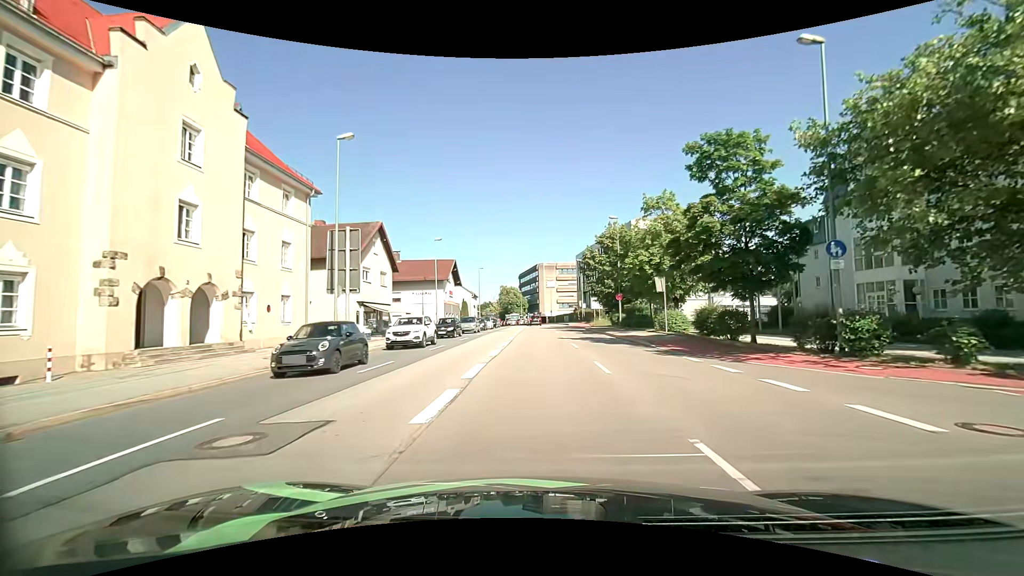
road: primary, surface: asphalt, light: Day
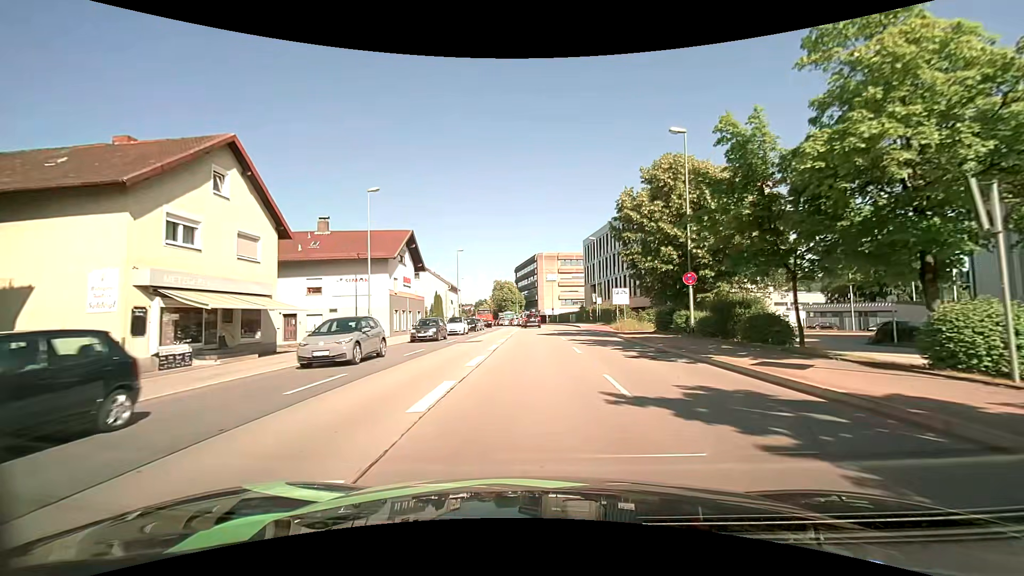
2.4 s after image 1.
(+0.1, +21.5) m; 0°
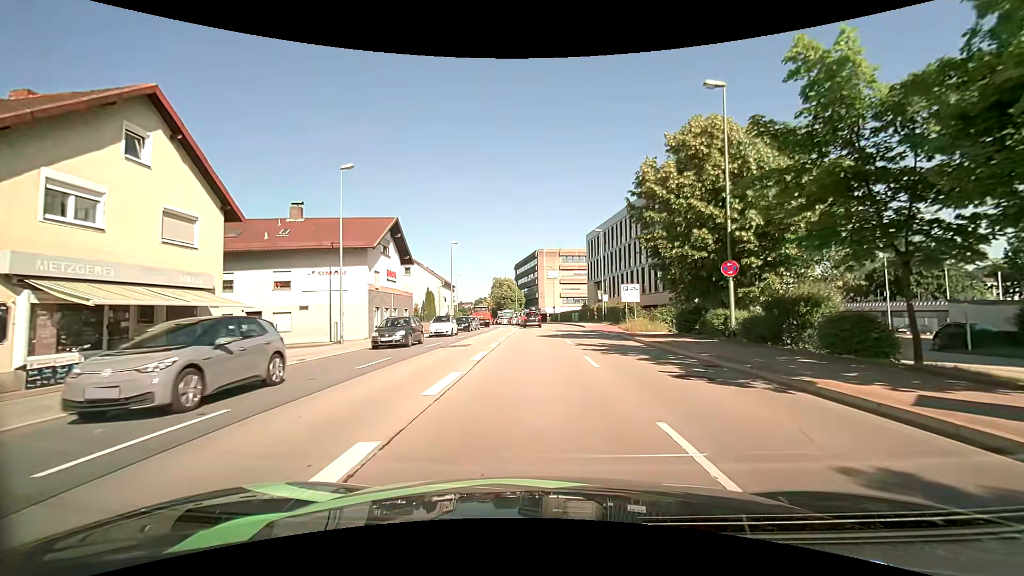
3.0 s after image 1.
(0.0, +4.9) m; 0°
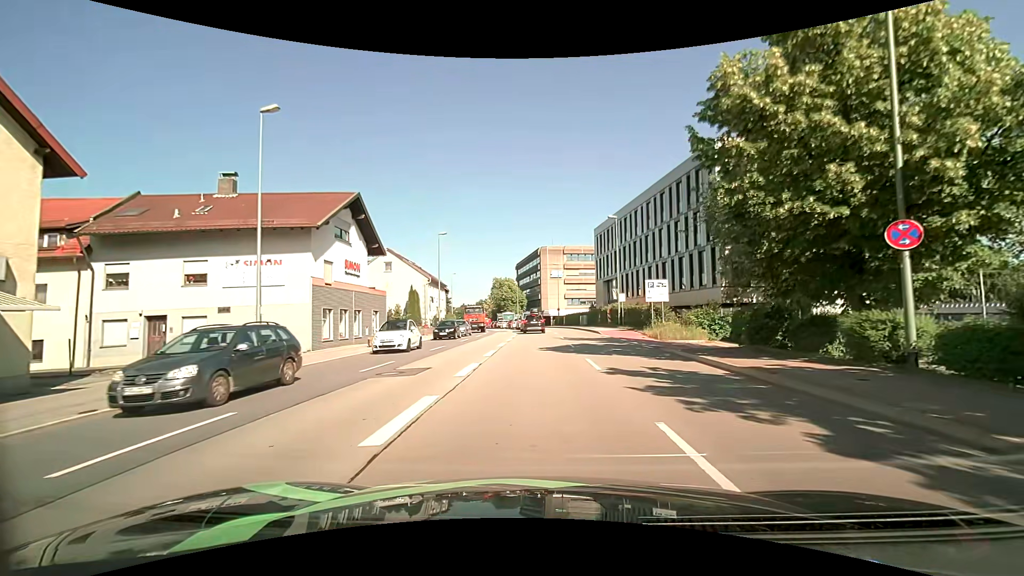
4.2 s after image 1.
(-0.1, +8.7) m; -1°
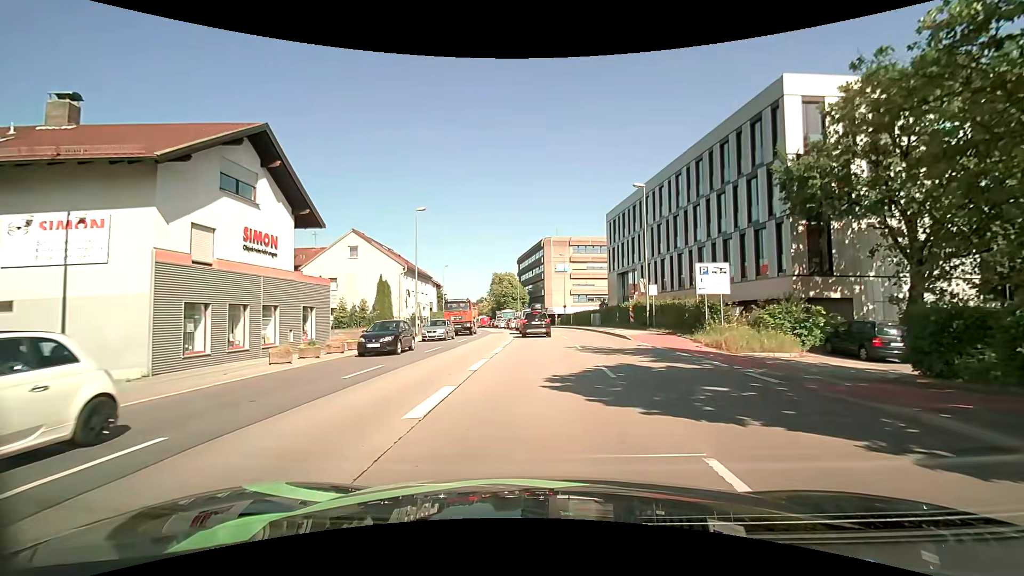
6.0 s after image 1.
(+0.1, +10.4) m; +1°
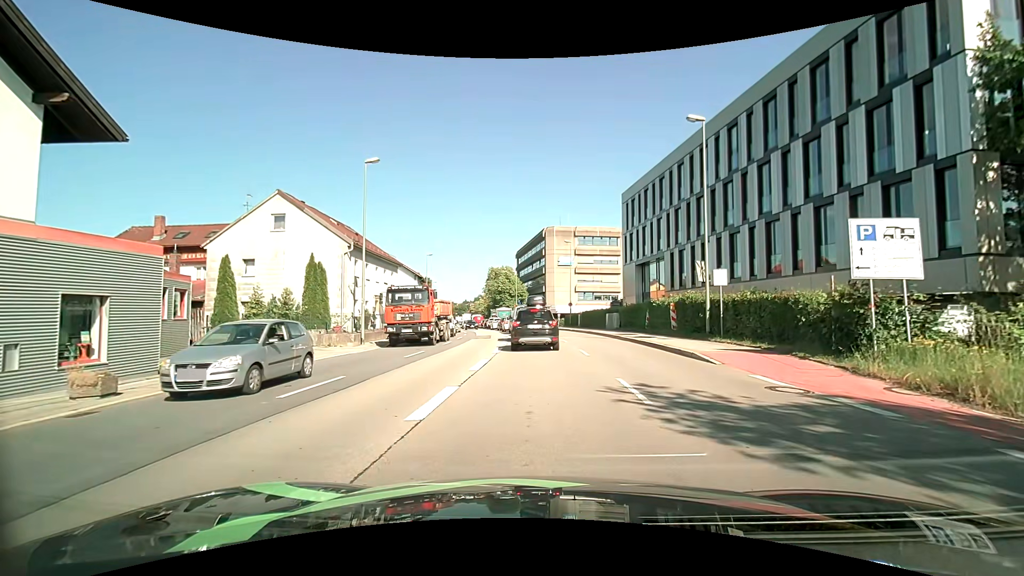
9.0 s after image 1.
(-0.1, +11.9) m; -1°
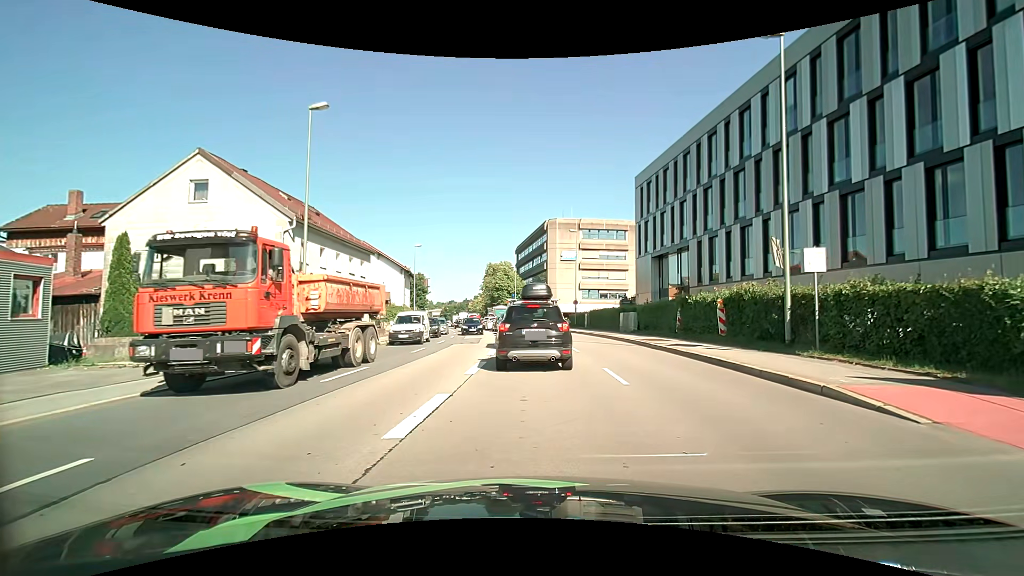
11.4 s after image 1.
(+0.1, +7.0) m; -1°
